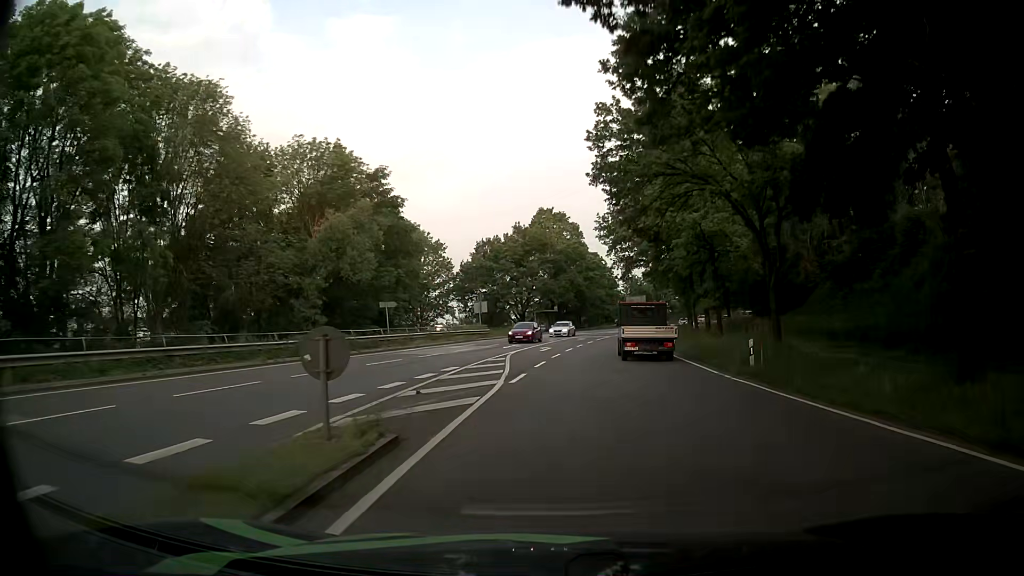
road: primary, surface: asphalt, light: Day
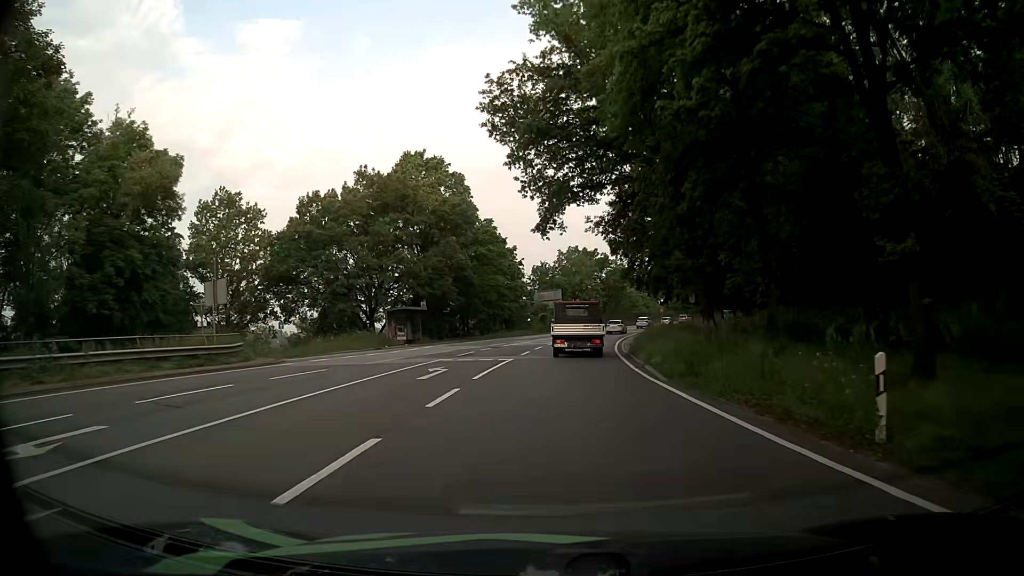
(+3.0, +35.7) m; +8°
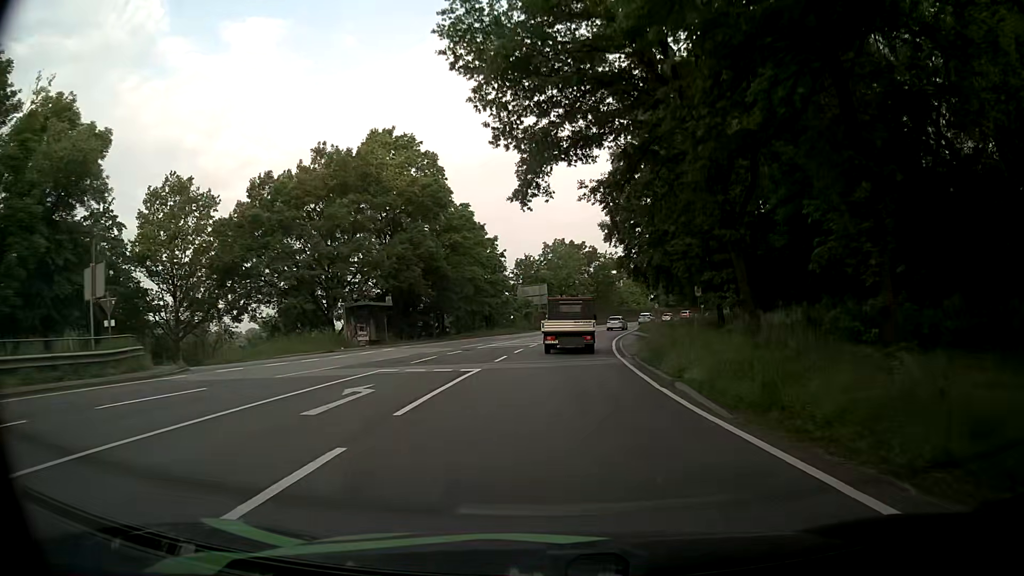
(+0.1, +7.3) m; +2°
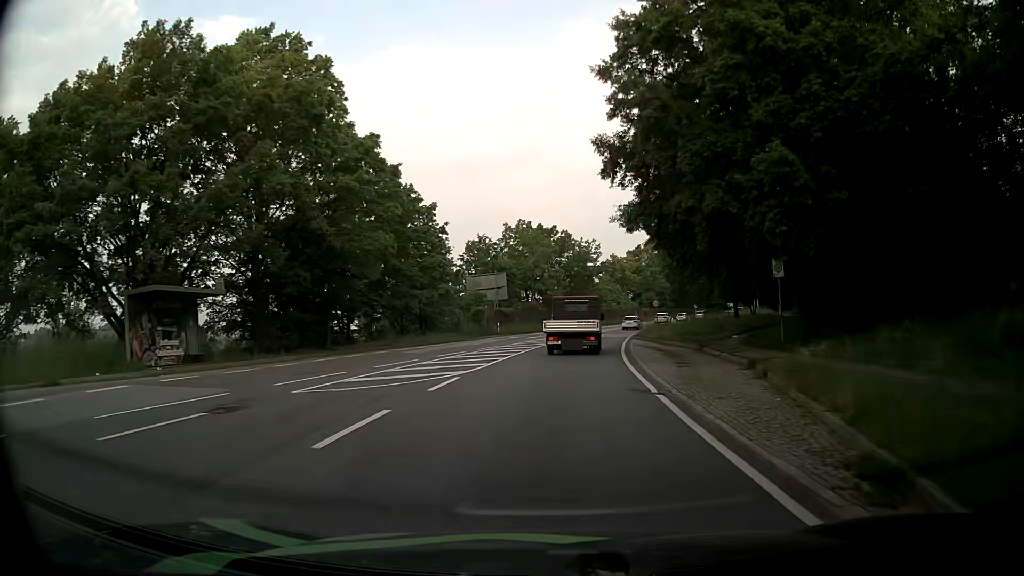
(+0.3, +21.9) m; +2°
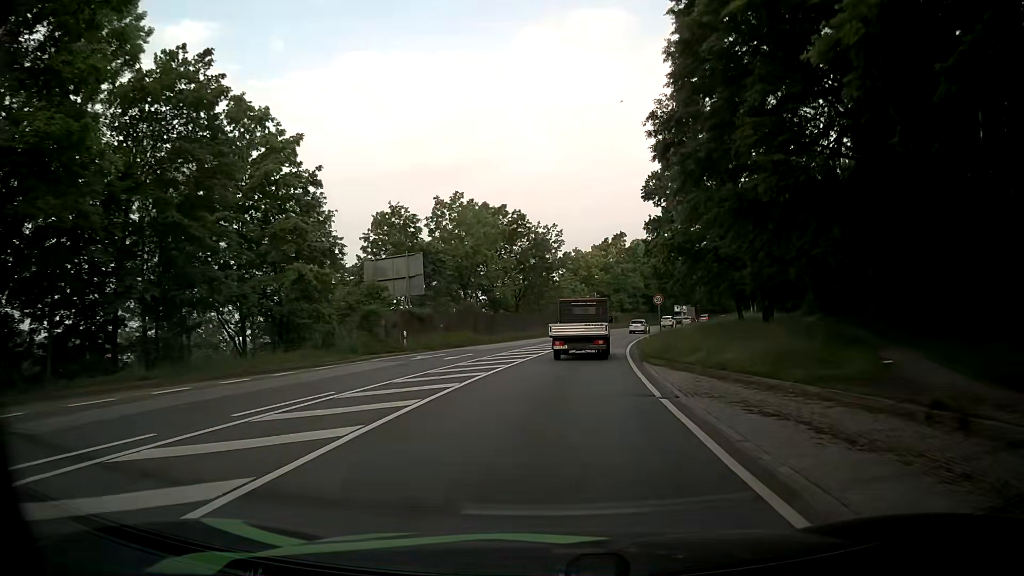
(+0.8, +21.9) m; +4°
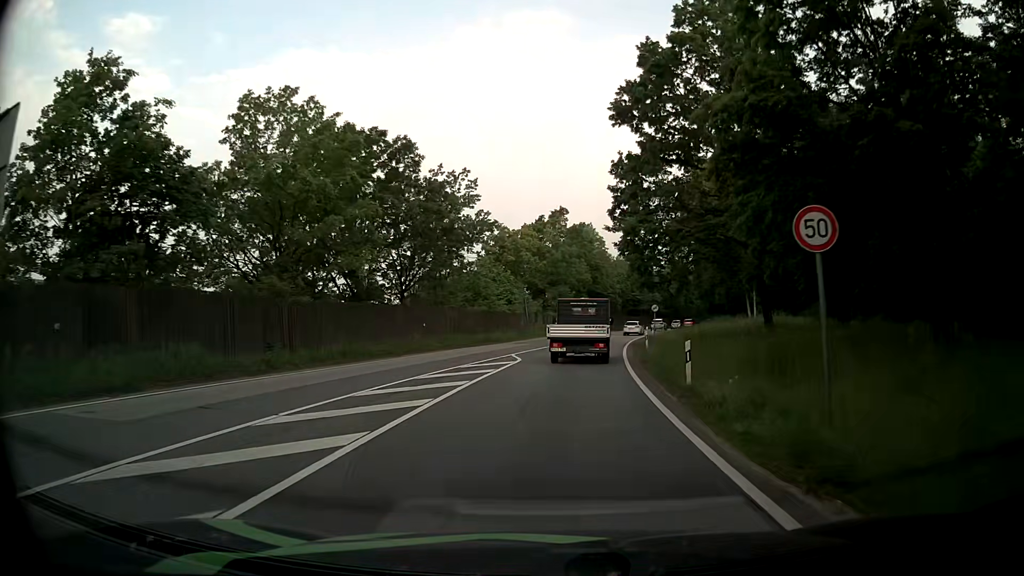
(+1.4, +29.1) m; +6°
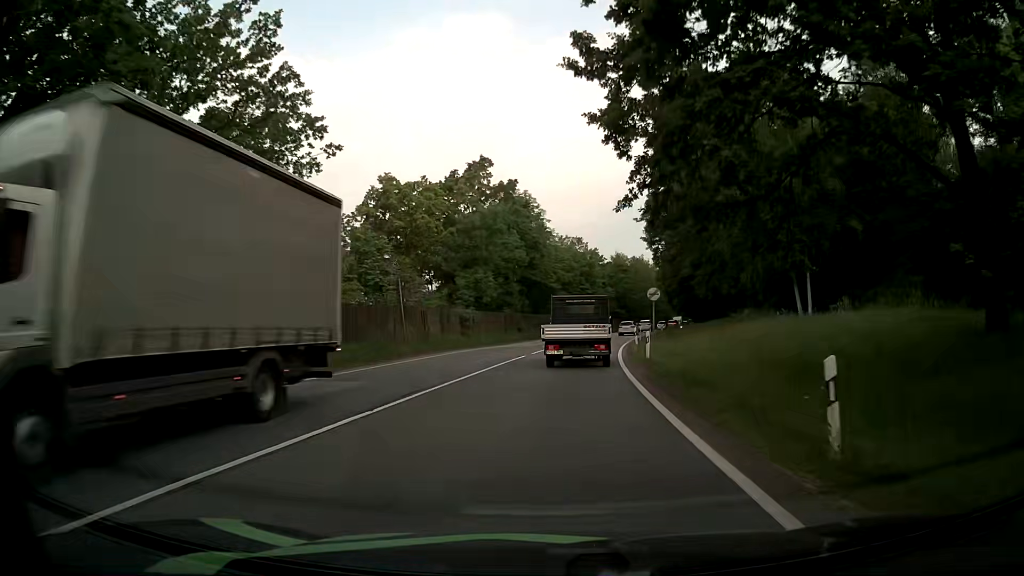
(+1.6, +29.1) m; +6°
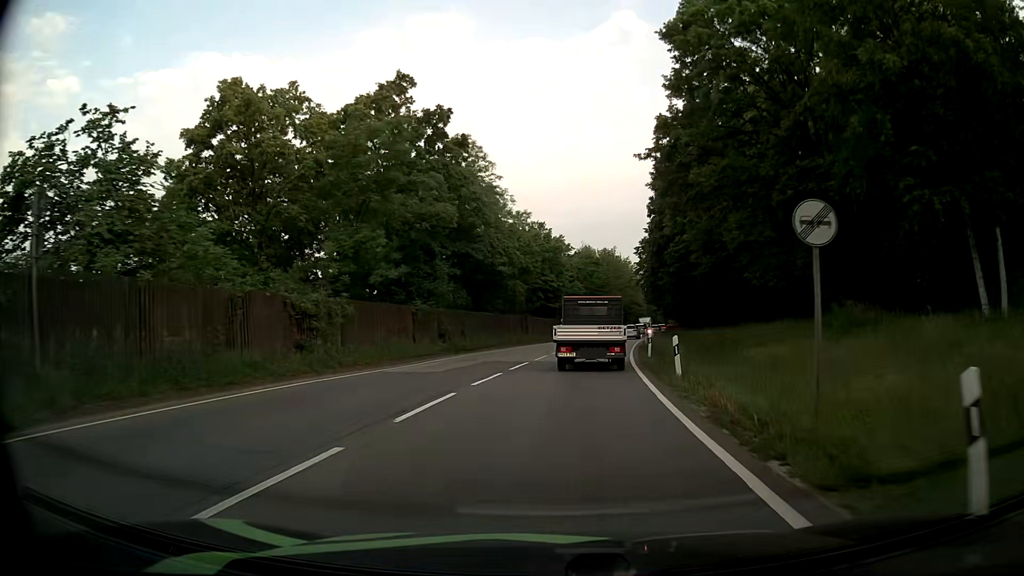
(+0.6, +21.7) m; +4°
(0, +10) (+1, +20) (+2, +30) (+3, +40) (+4, +50) (+6, +60) (+7, +69) (+9, +79) (+12, +89) (+14, +99) m
